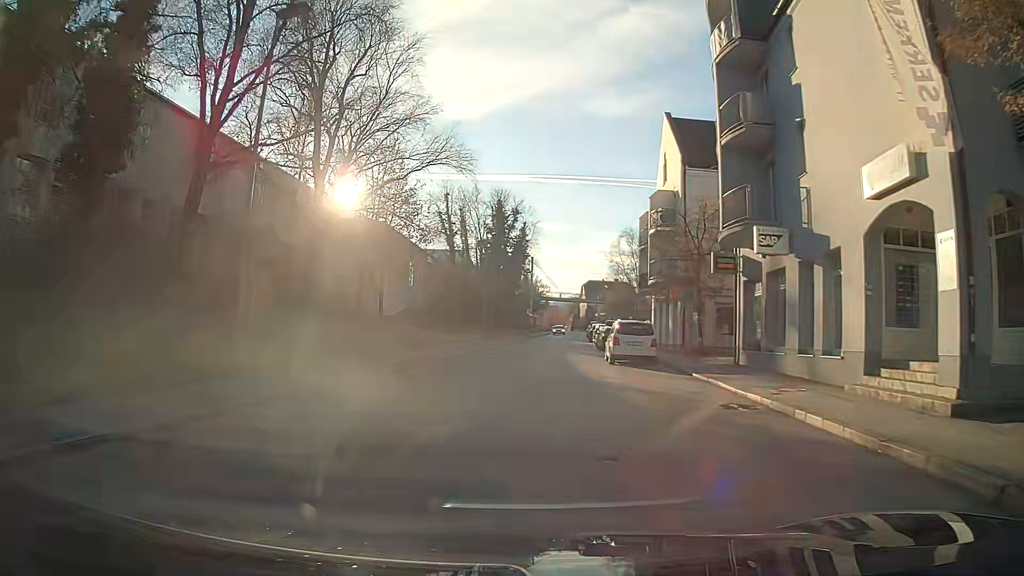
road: tertiary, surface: asphalt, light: Day
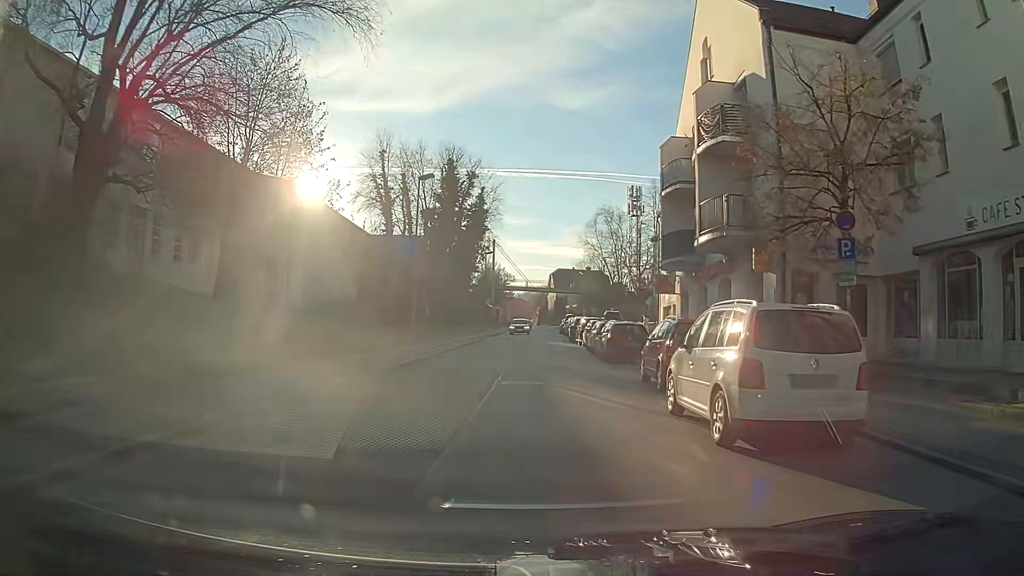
(+0.1, +17.3) m; 0°
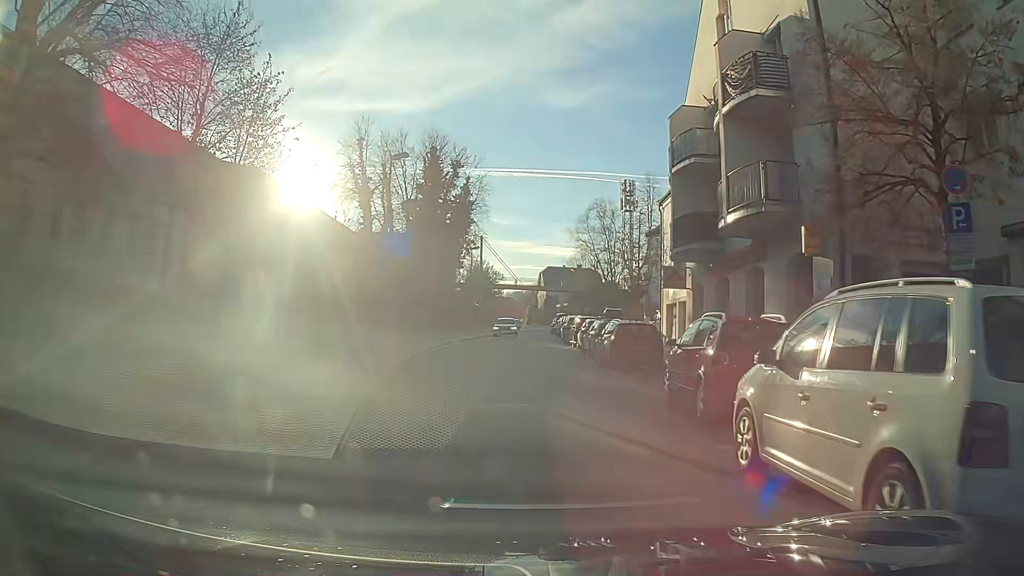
(+0.1, +4.1) m; +2°
(0, +10) (0, +20) (0, +30) (0, +40) (0, +50) (0, +60) (+1, +70) (+1, +80) (+2, +90) (+2, +100) m
